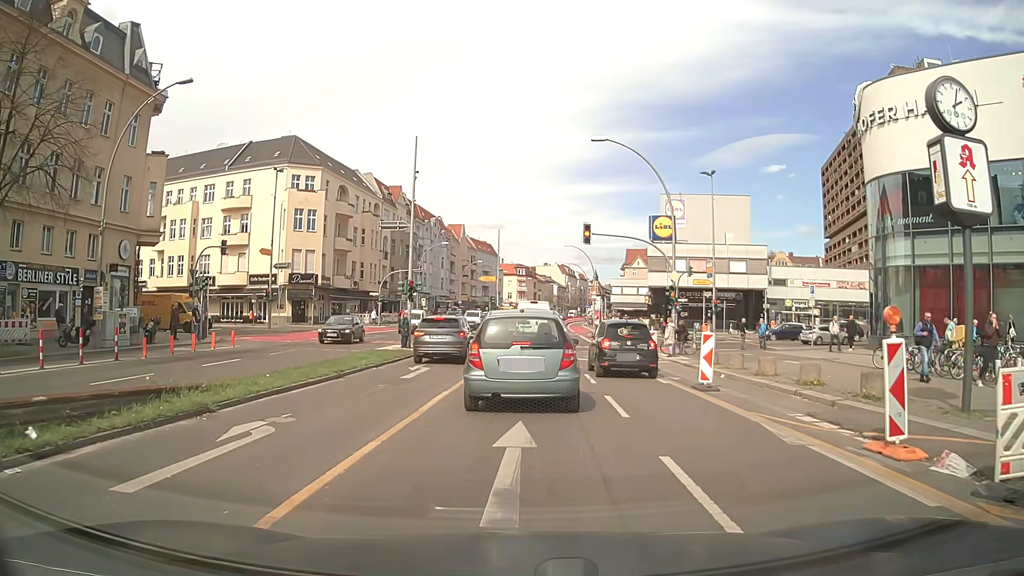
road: primary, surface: asphalt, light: Day
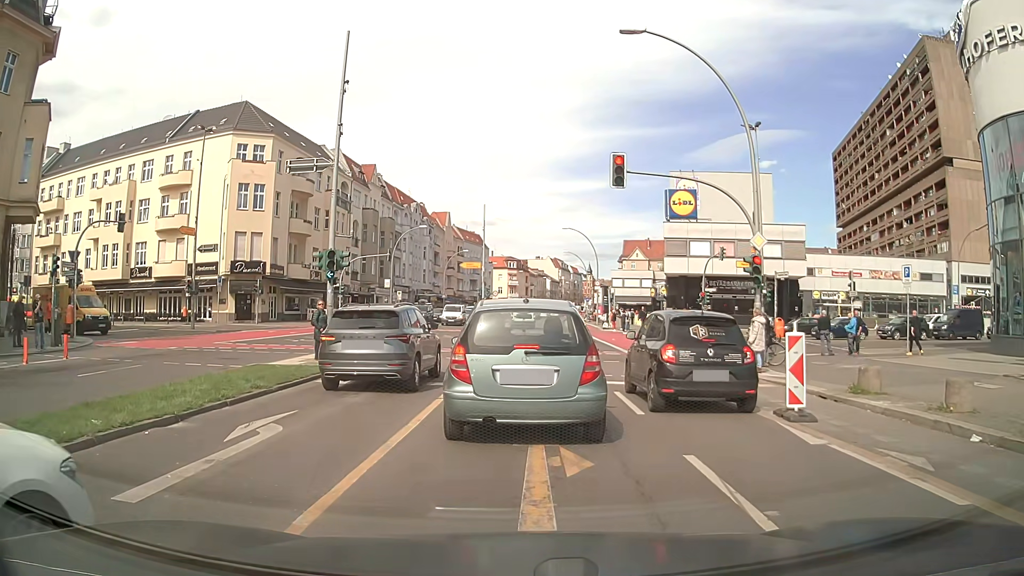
(+0.1, +12.0) m; +2°
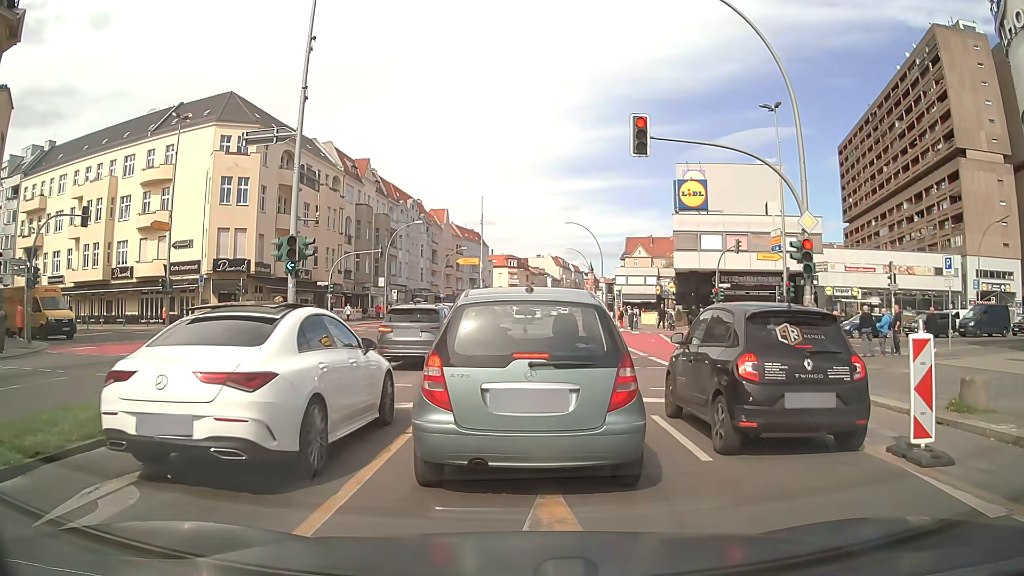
(-0.1, +3.2) m; -1°
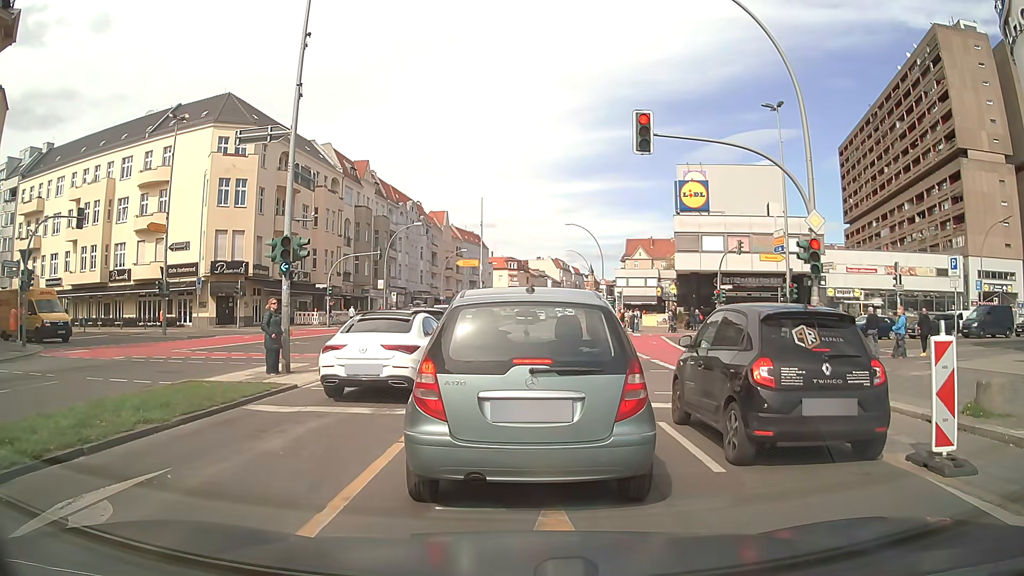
(0.0, +0.4) m; 0°
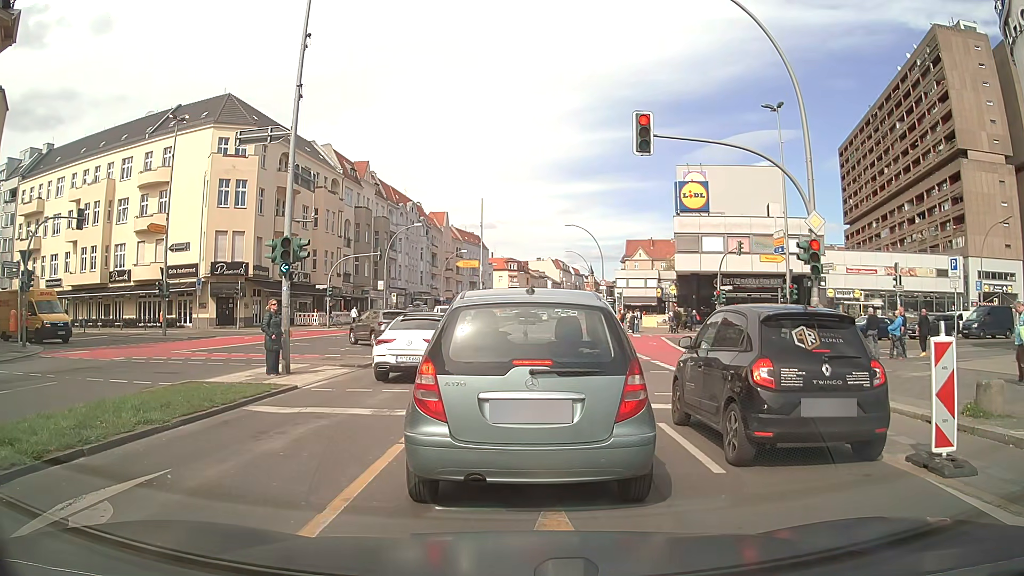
(0.0, 0.0) m; 0°
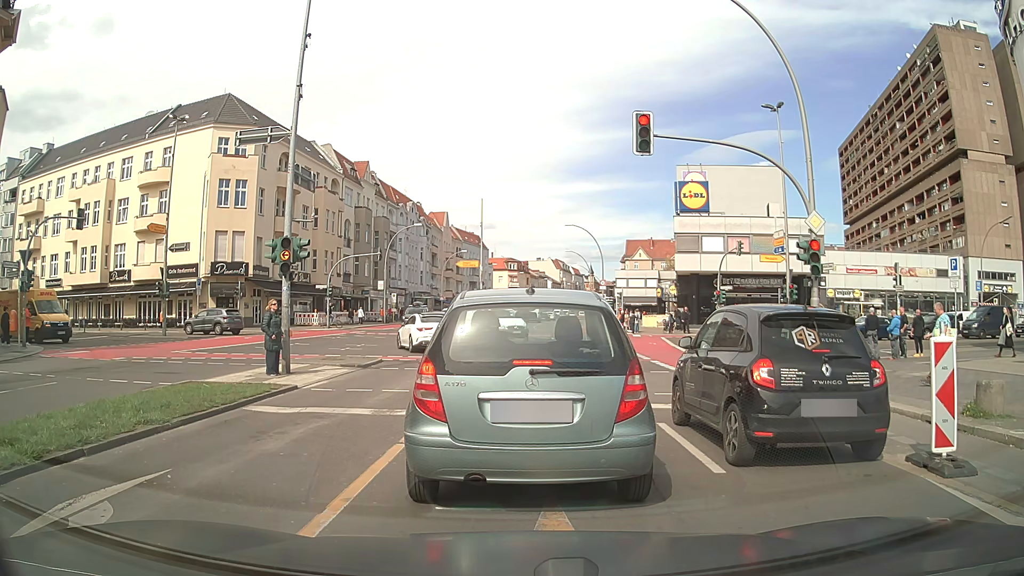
(0.0, 0.0) m; 0°
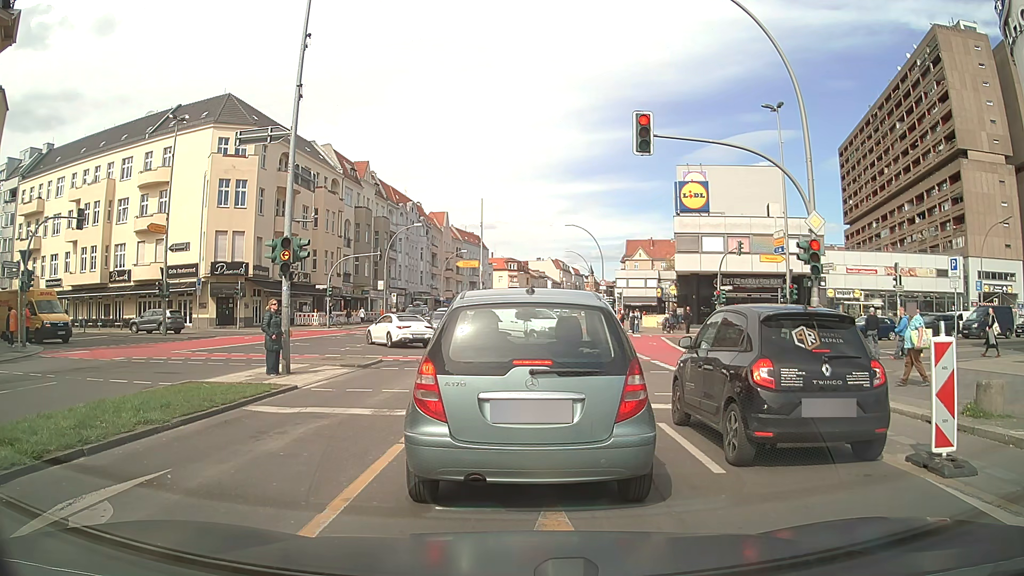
(0.0, 0.0) m; 0°
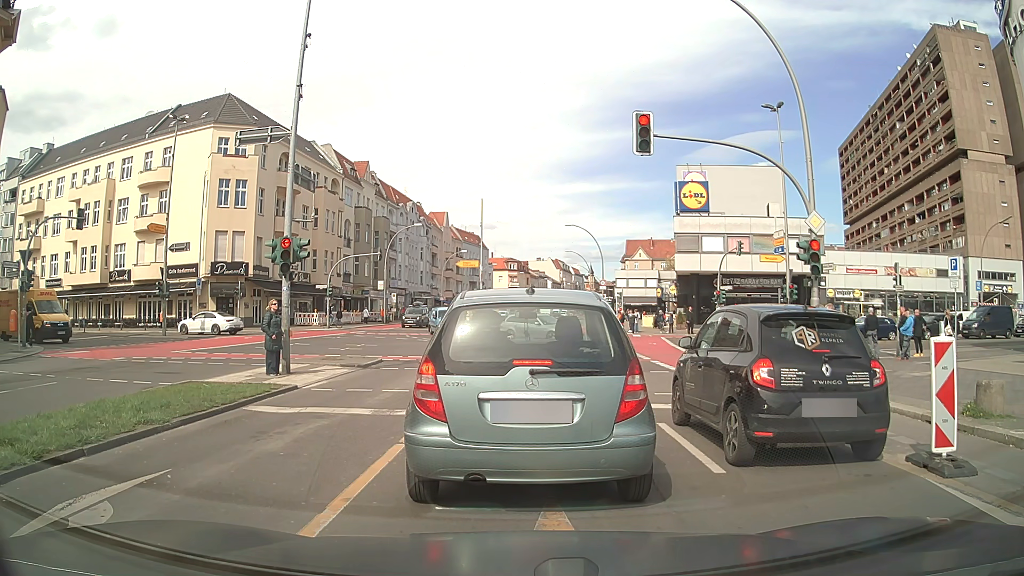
(0.0, 0.0) m; 0°
(0, +10) (0, +20) (0, +30) (0, +40) (0, +50) (0, +60) (0, +70) (0, +80) (0, +90) (+1, +100) m
